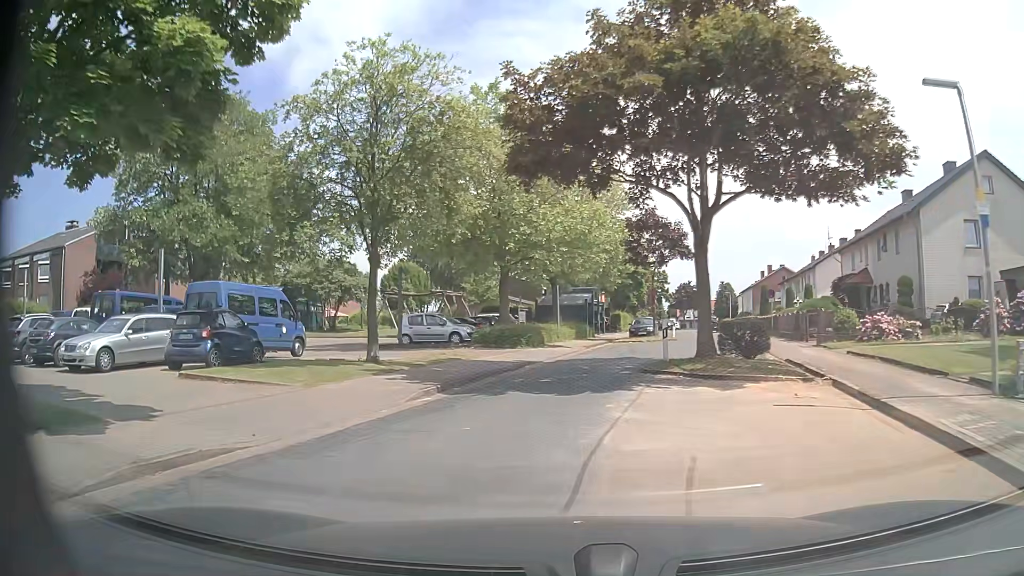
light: Day
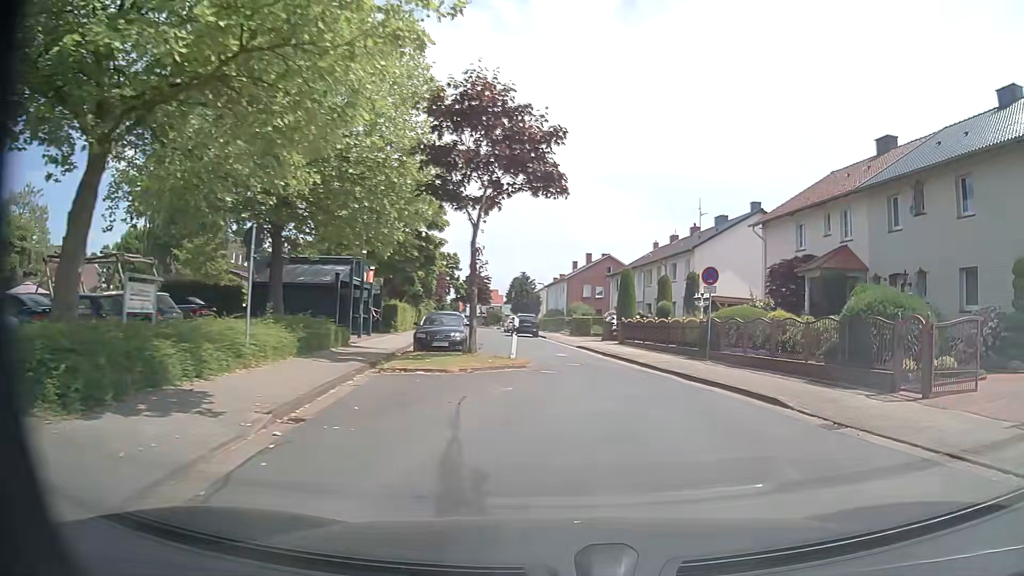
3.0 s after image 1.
(+1.3, +21.7) m; +18°
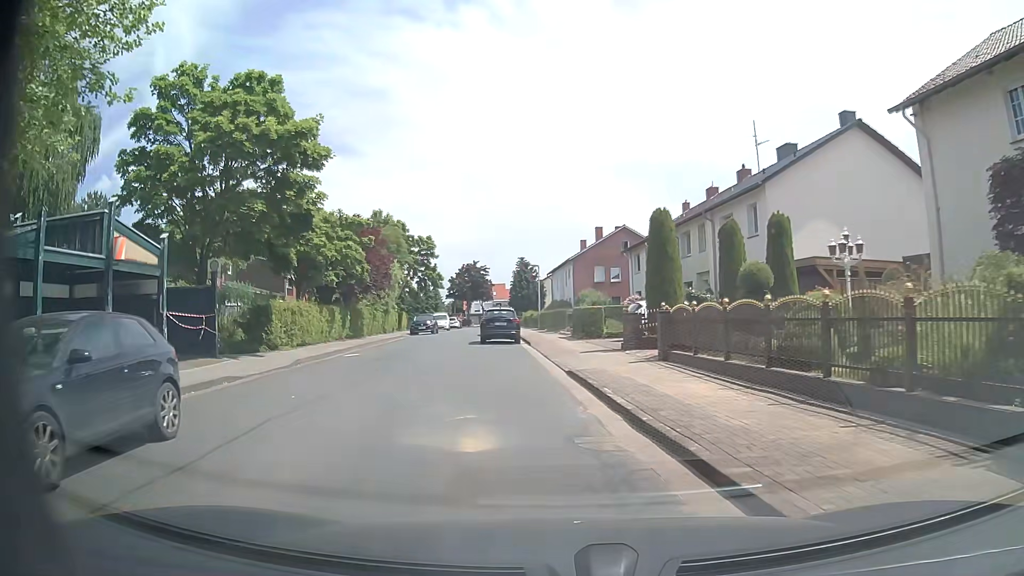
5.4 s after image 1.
(+1.7, +18.1) m; 0°
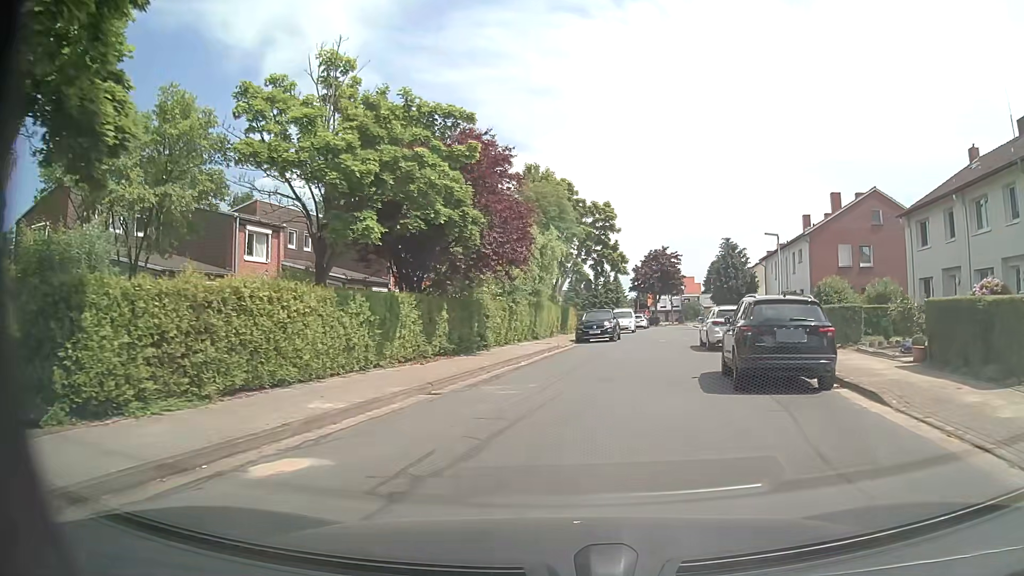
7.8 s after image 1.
(-2.9, +18.3) m; -16°
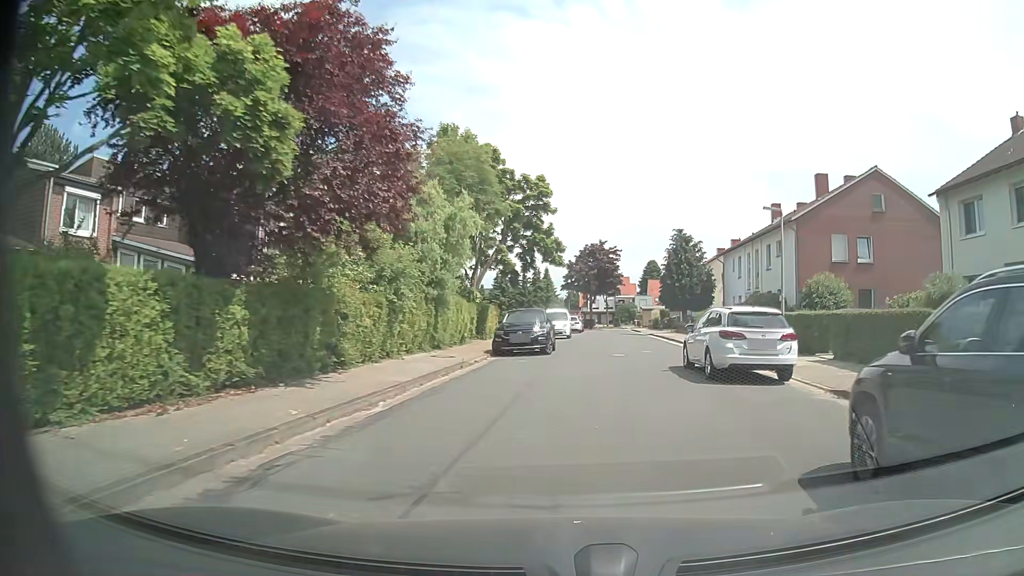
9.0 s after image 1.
(+0.4, +9.4) m; +6°
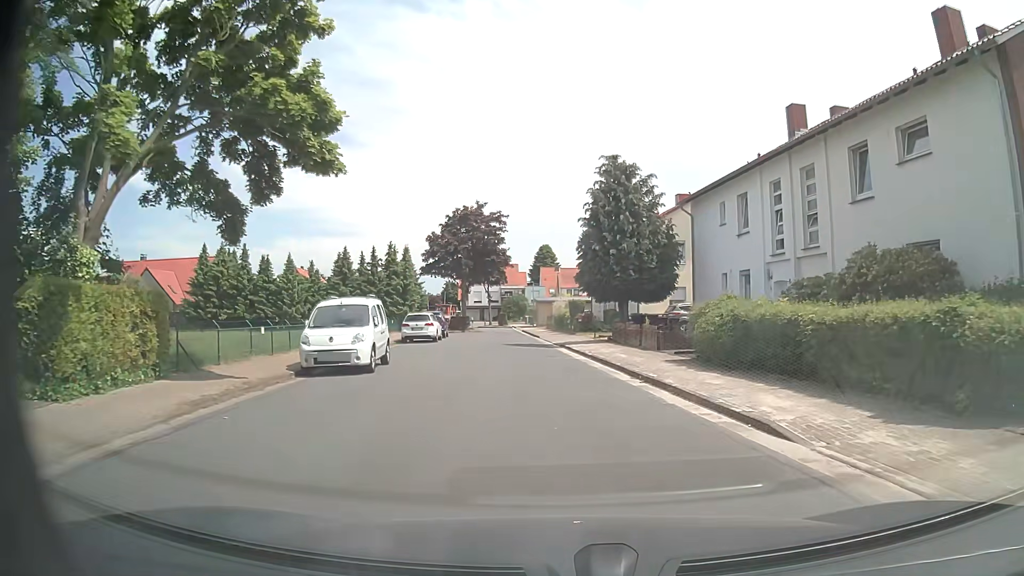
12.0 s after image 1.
(+2.2, +24.9) m; +10°
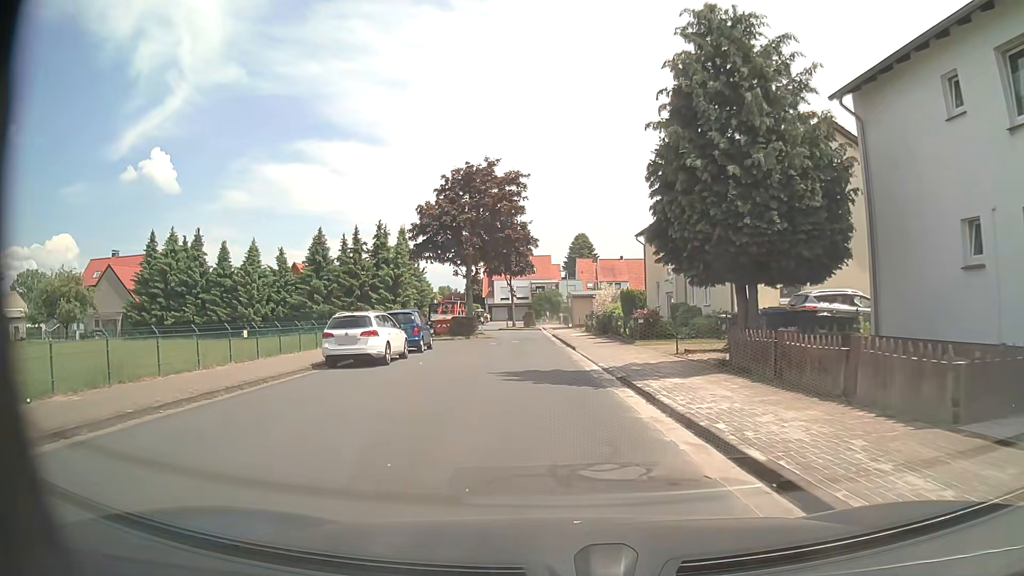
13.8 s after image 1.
(-0.3, +15.4) m; -4°
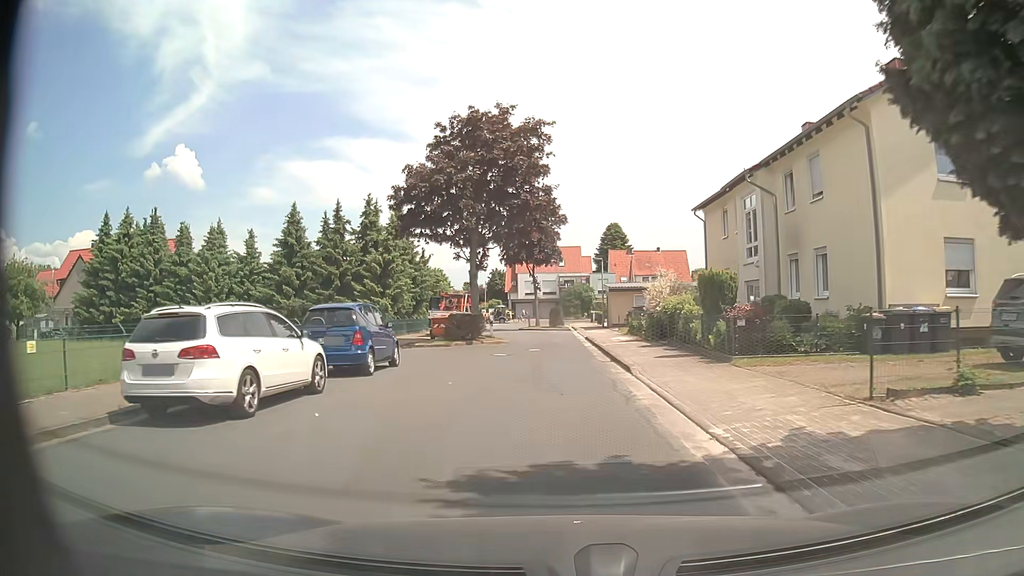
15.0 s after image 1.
(-0.1, +10.2) m; -2°
(0, +10) (0, +20) (0, +30) (-1, +40) (-4, +49) (-2, +59) (0, +69) (-6, +77) (-15, +78) (-25, +78) m
